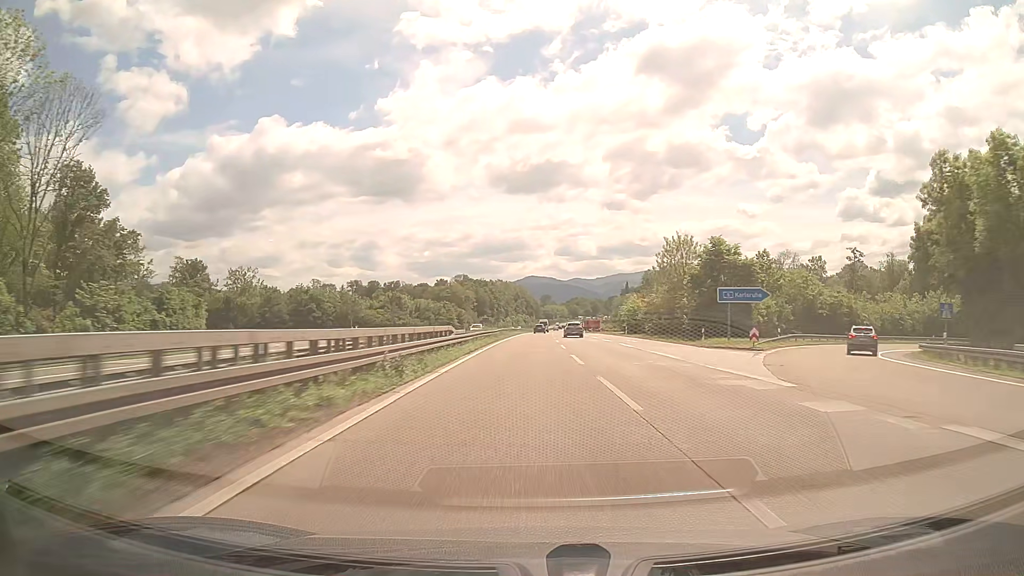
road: trunk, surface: asphalt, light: Day
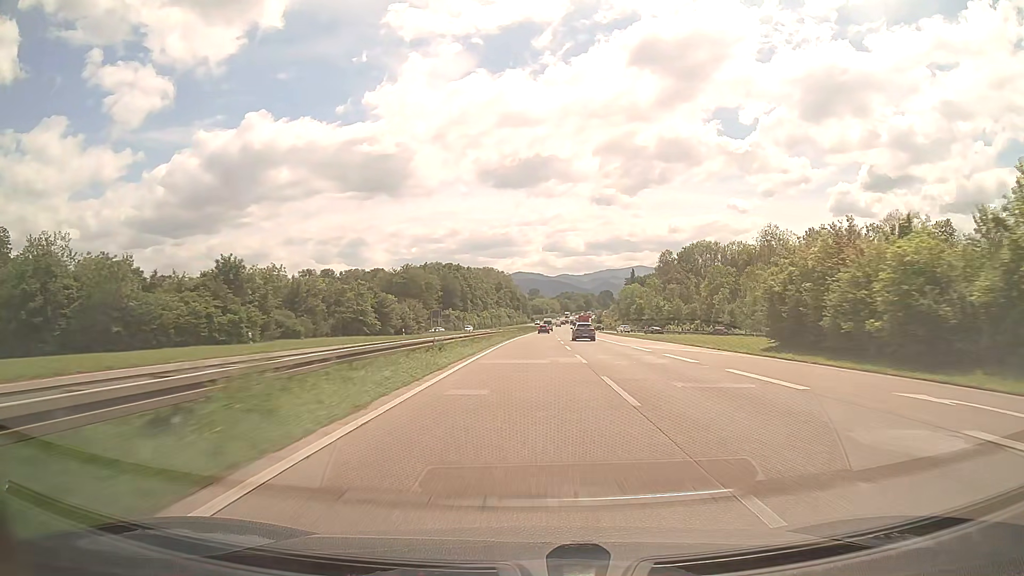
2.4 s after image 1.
(+0.7, +72.3) m; +1°
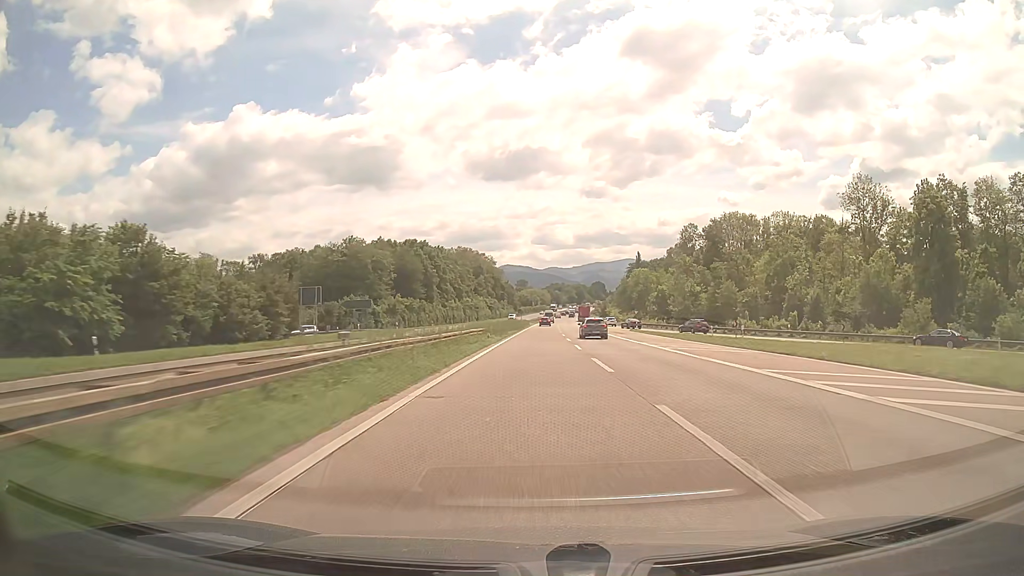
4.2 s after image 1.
(+0.5, +53.8) m; +1°
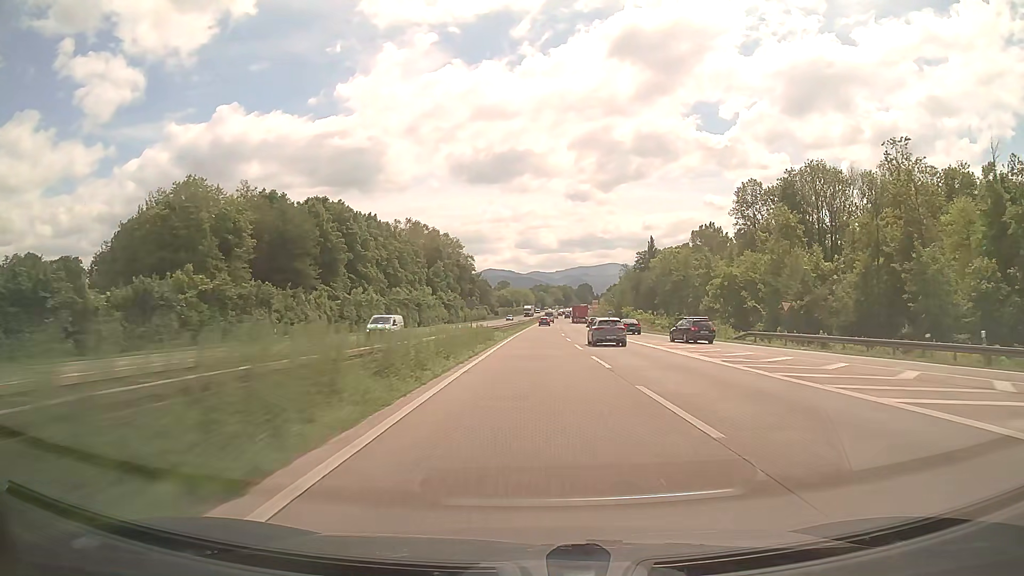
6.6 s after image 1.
(+0.9, +69.4) m; +1°
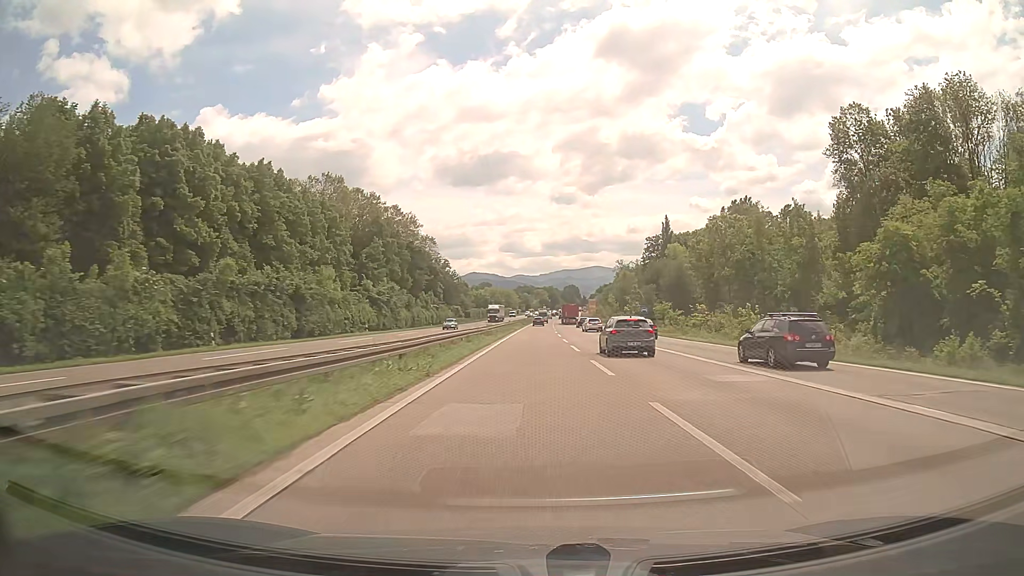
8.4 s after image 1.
(+0.6, +51.4) m; +1°
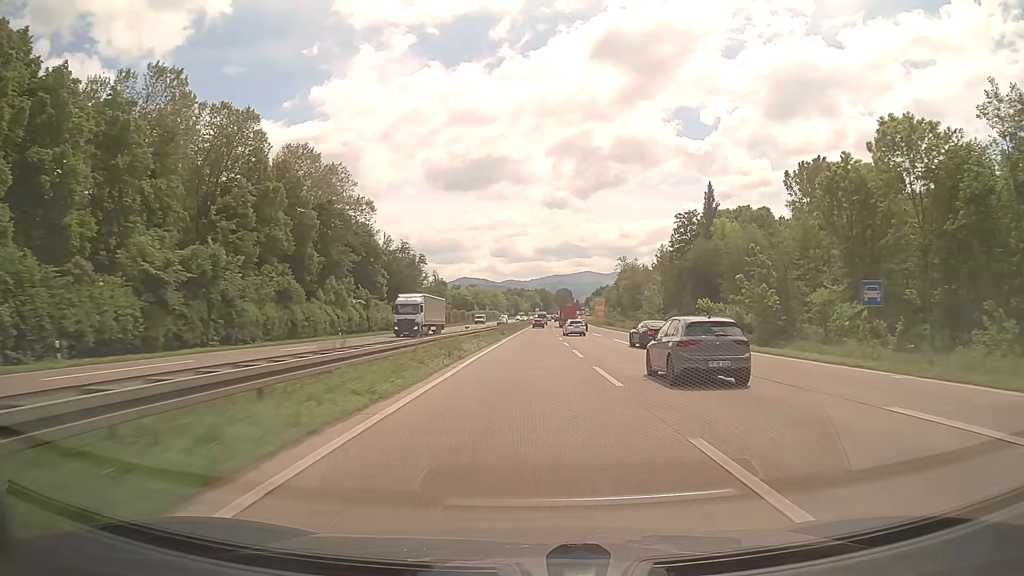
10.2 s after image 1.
(+0.4, +51.3) m; +1°
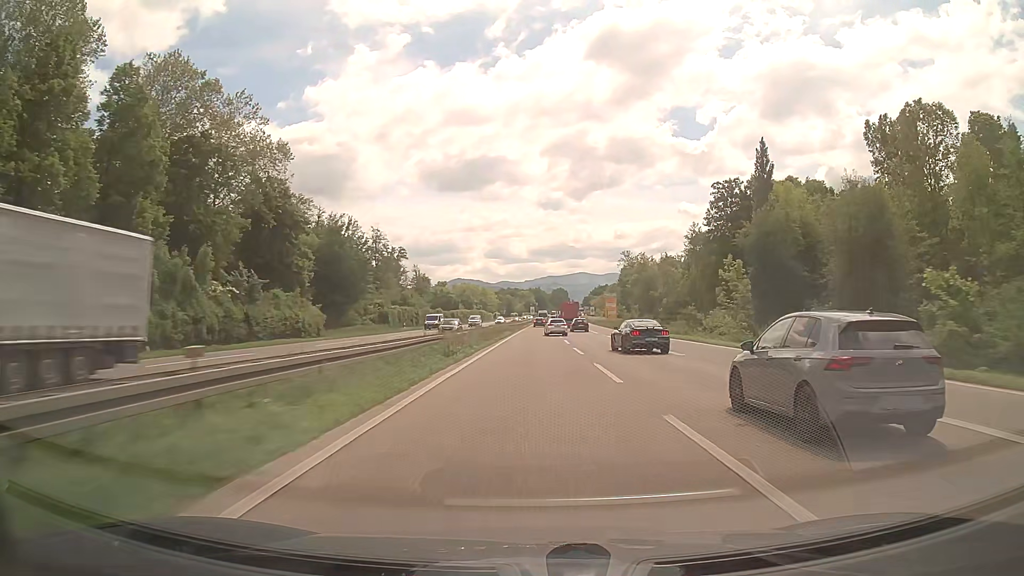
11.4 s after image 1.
(+0.2, +34.0) m; 0°
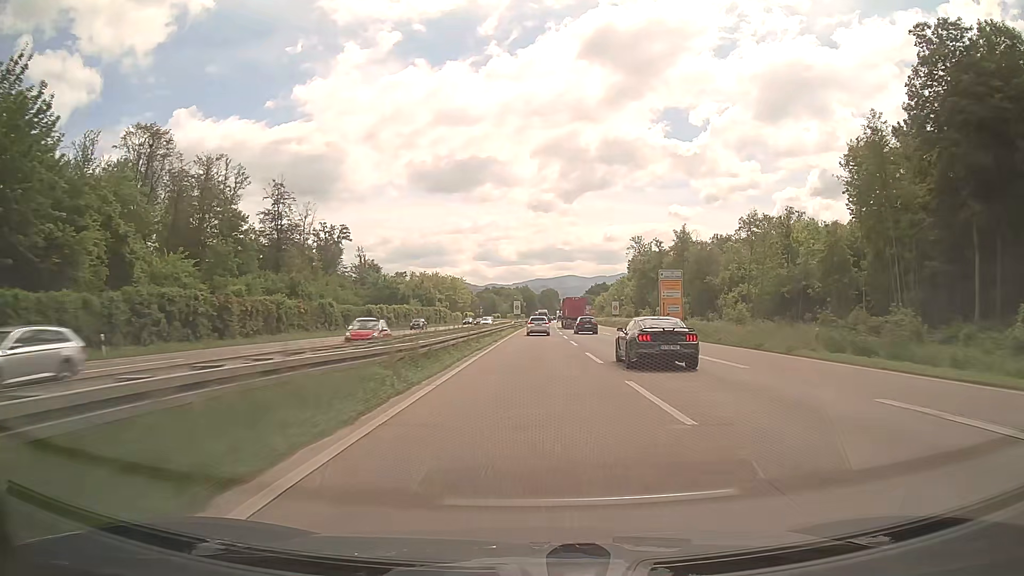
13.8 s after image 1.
(+0.7, +67.4) m; +1°
(0, +10) (0, +20) (0, +30) (0, +40) (0, +50) (0, +60) (+1, +70) (+1, +80) (+1, +90) (+2, +100) m
